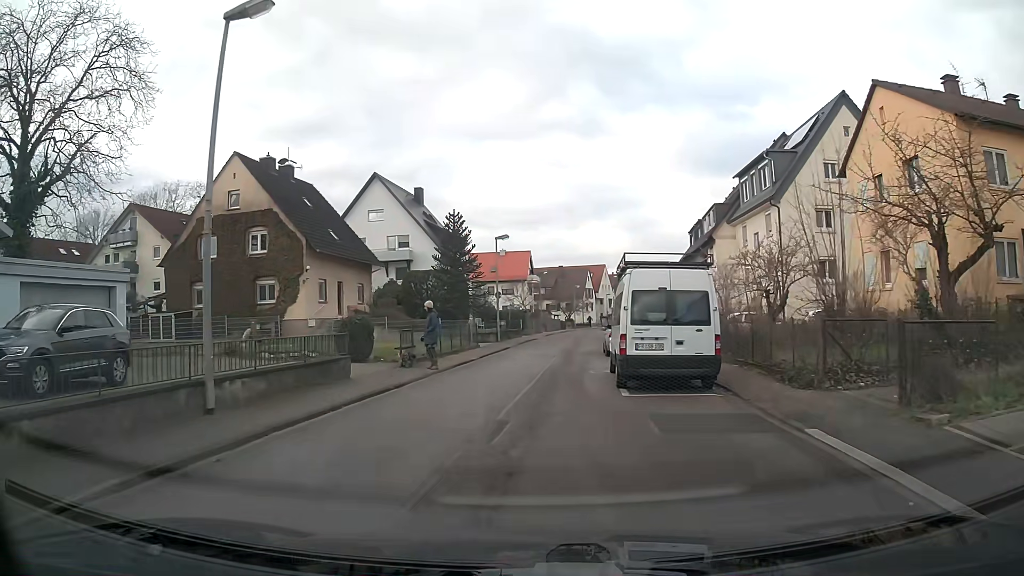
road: tertiary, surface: asphalt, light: Day
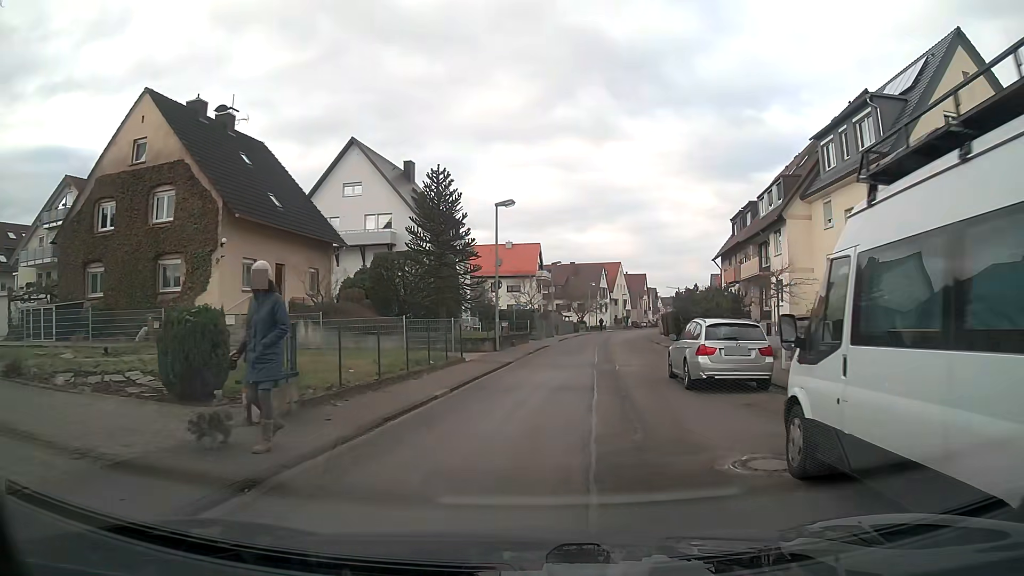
(-0.1, +11.5) m; 0°
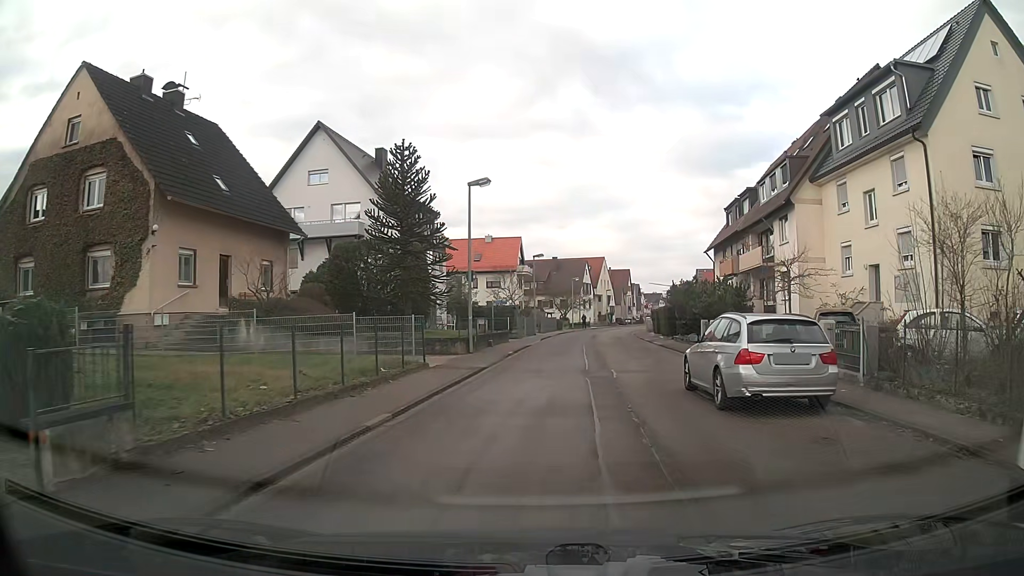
(+0.1, +3.7) m; +3°
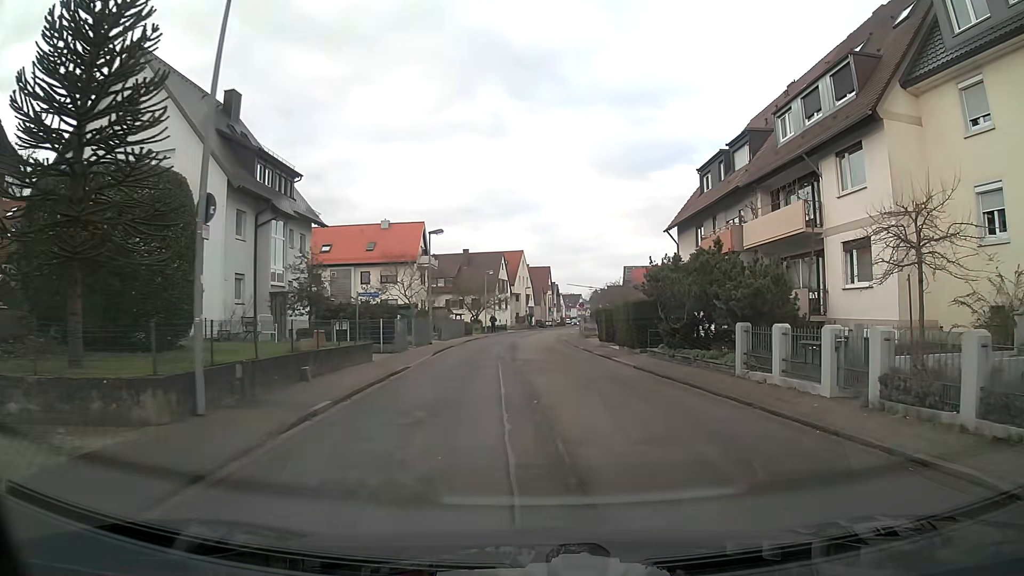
(+0.6, +15.2) m; +6°
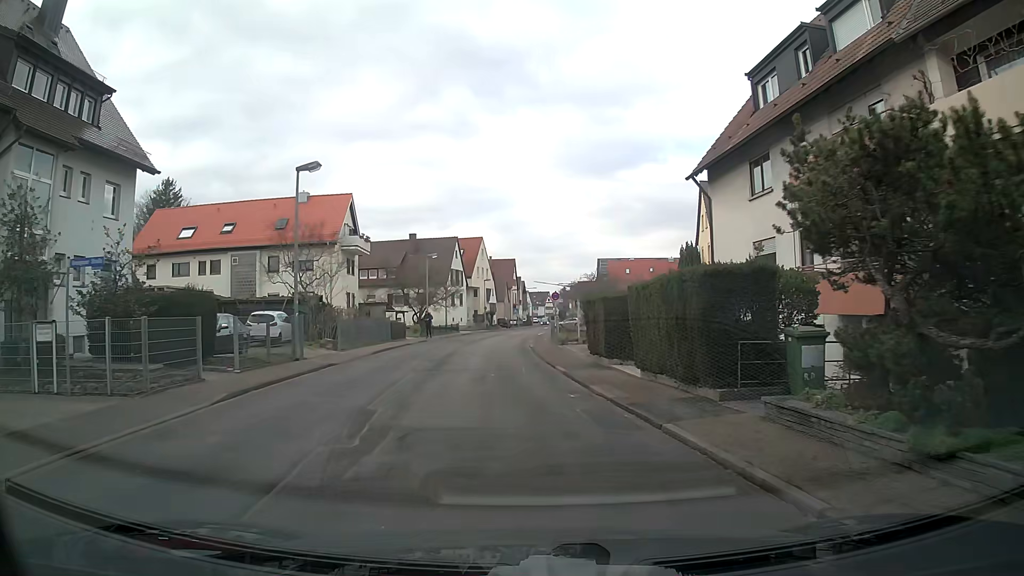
(+0.8, +15.9) m; +3°
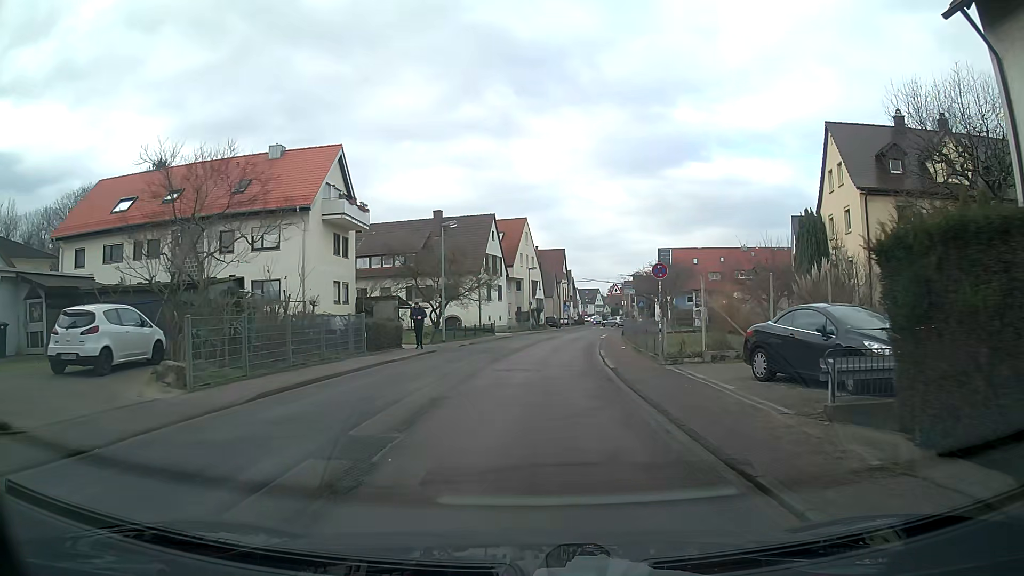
(-0.8, +16.2) m; -3°
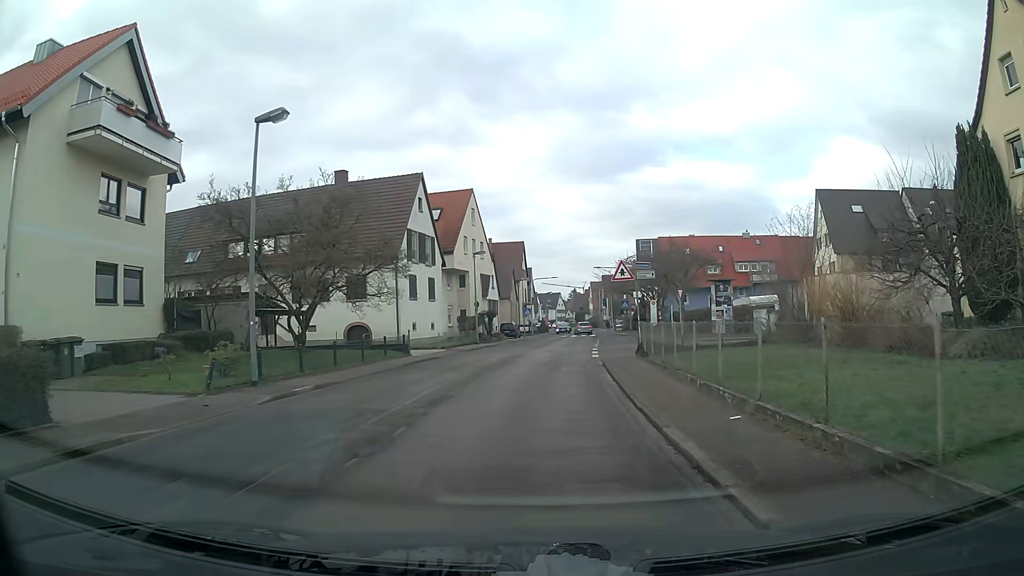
(+0.4, +20.0) m; +3°
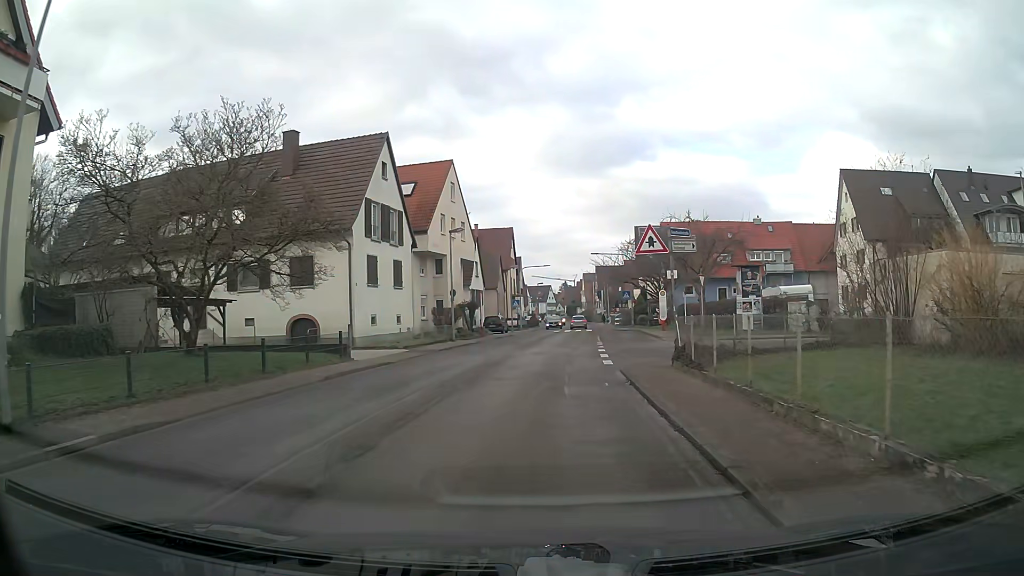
(+0.1, +7.8) m; +2°
